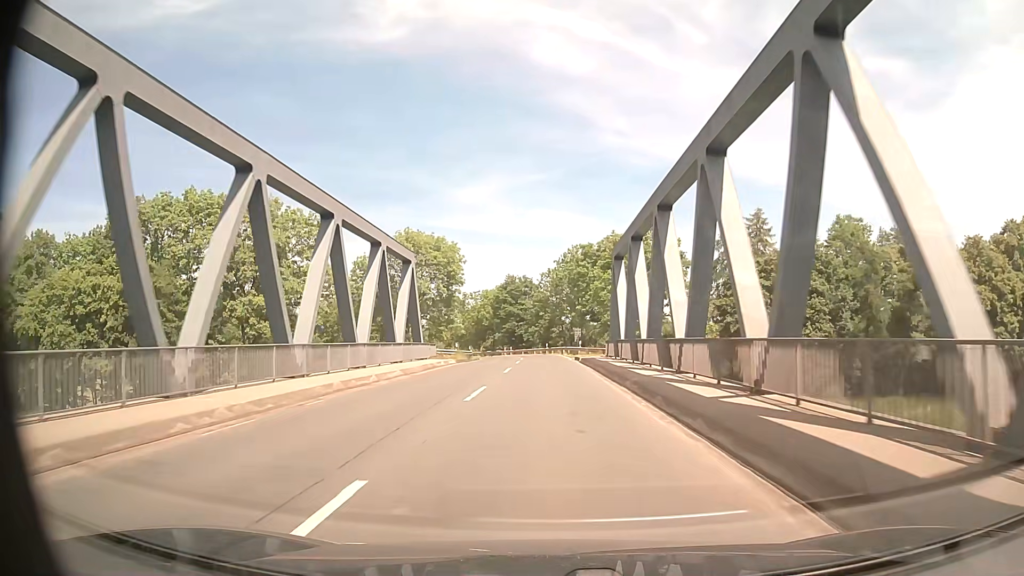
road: secondary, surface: asphalt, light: Day
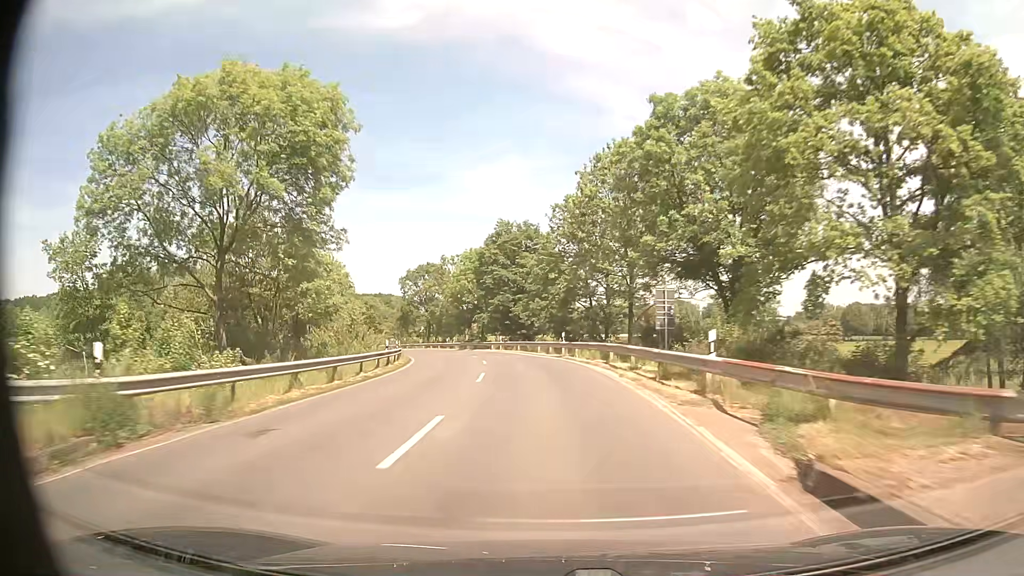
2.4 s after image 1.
(-0.3, +43.6) m; -1°
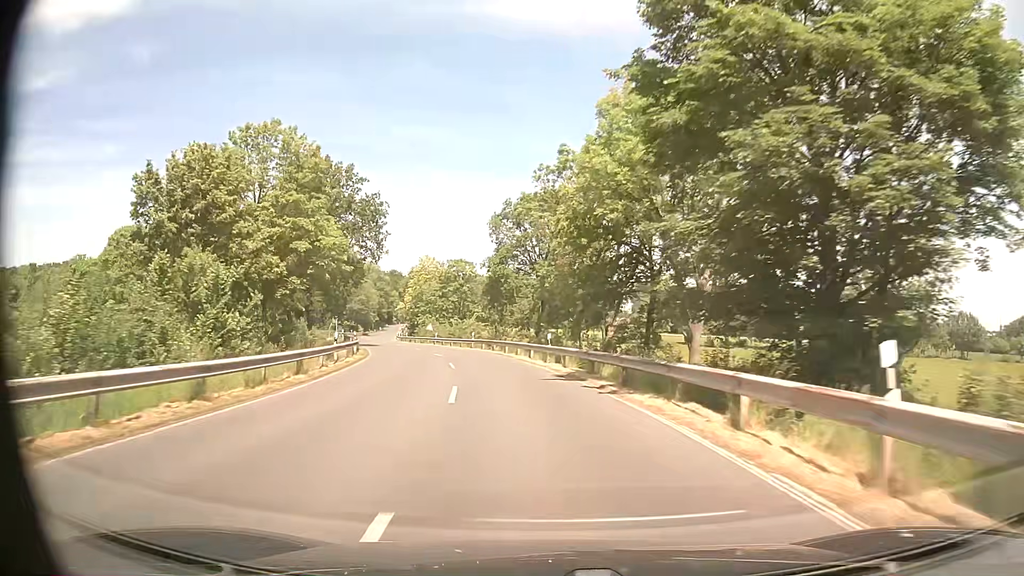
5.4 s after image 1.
(-6.0, +54.3) m; -13°
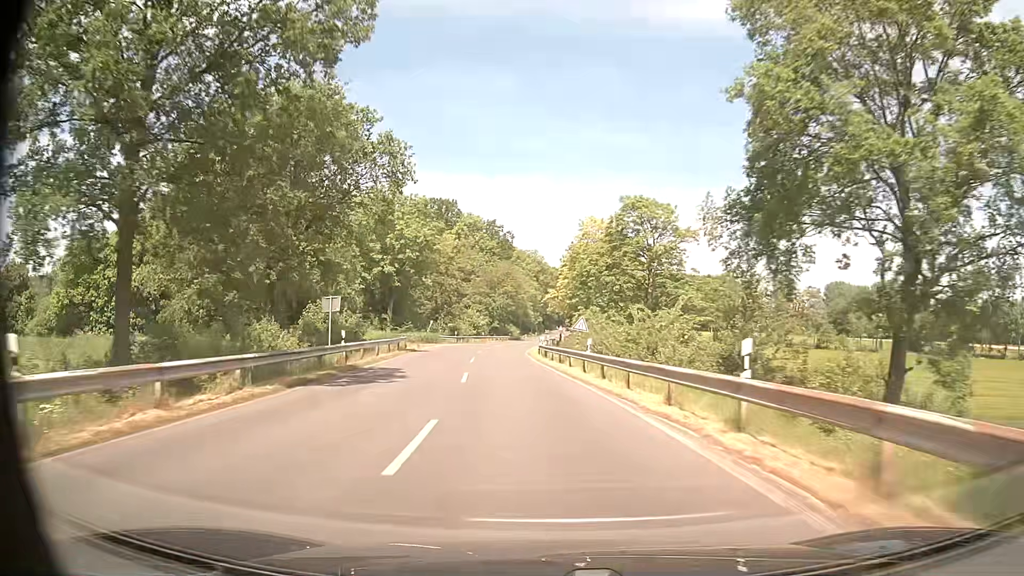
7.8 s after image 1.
(-5.8, +43.1) m; -15°
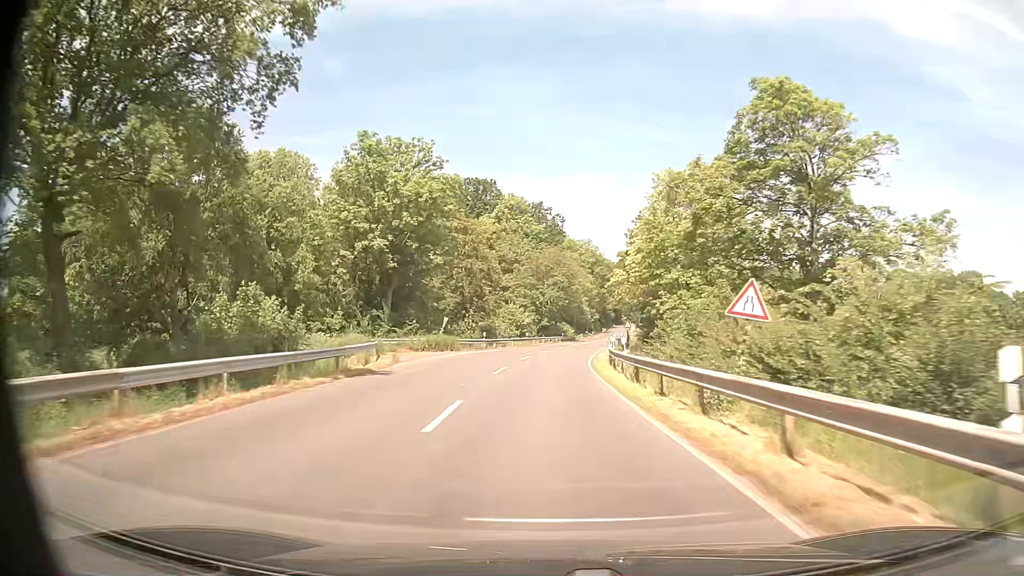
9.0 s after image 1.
(-0.9, +21.8) m; -5°
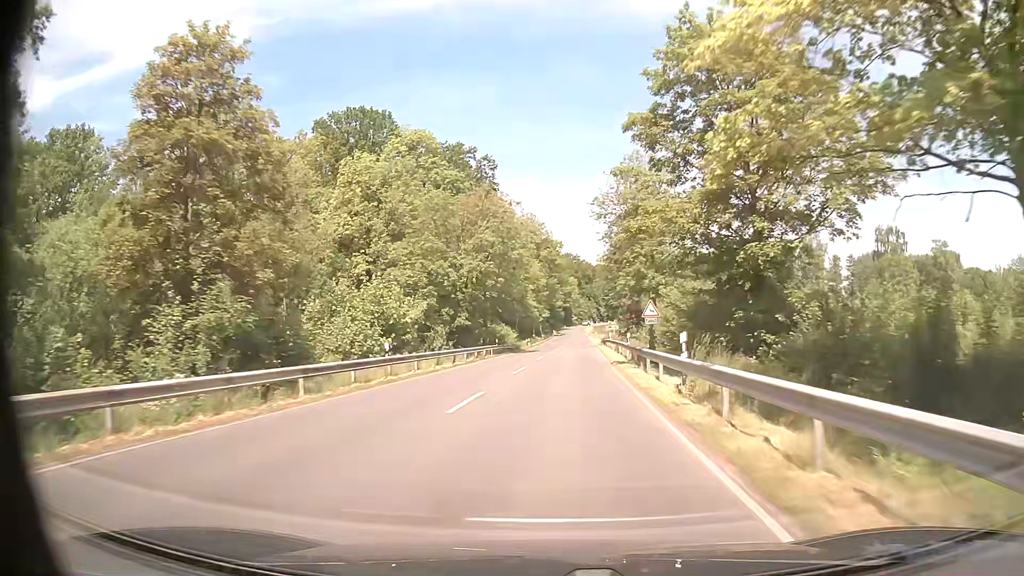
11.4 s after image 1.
(+1.7, +45.6) m; +5°
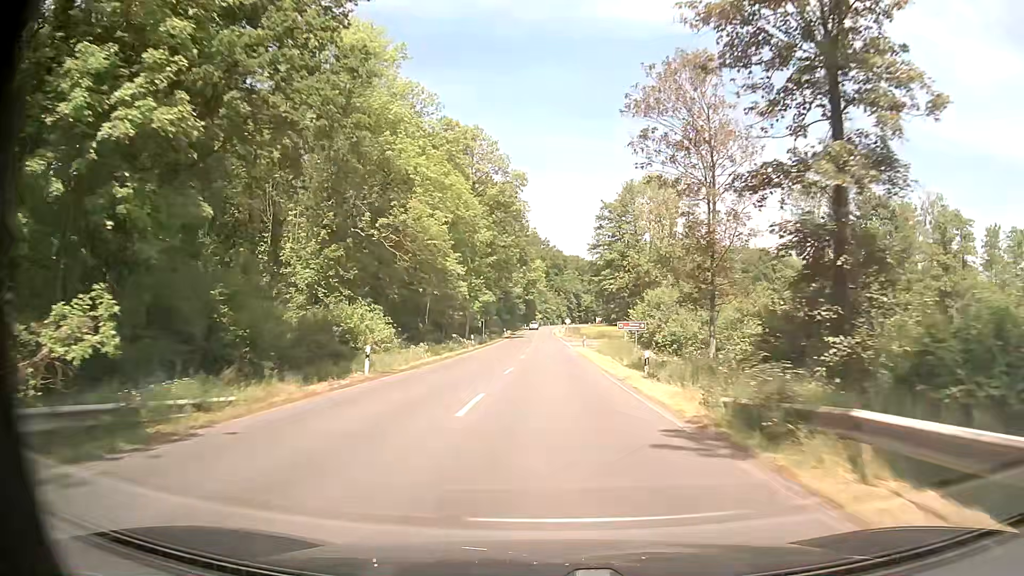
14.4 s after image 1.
(+2.5, +61.6) m; +4°
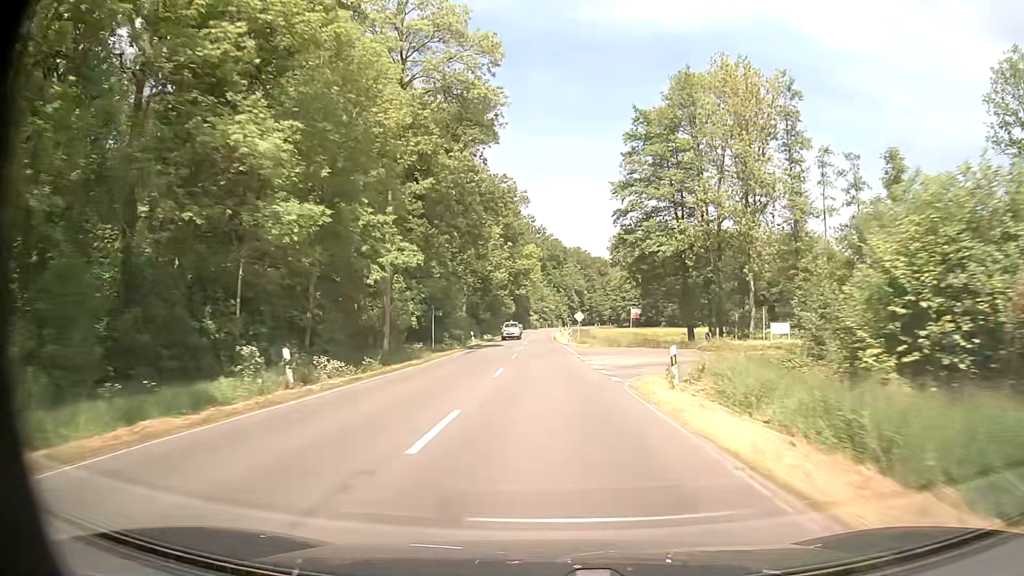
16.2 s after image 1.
(+0.1, +39.8) m; 0°
(0, +10) (0, +20) (0, +30) (0, +40) (0, +50) (0, +60) (0, +70) (-1, +80) (-1, +90) (-1, +100) m
